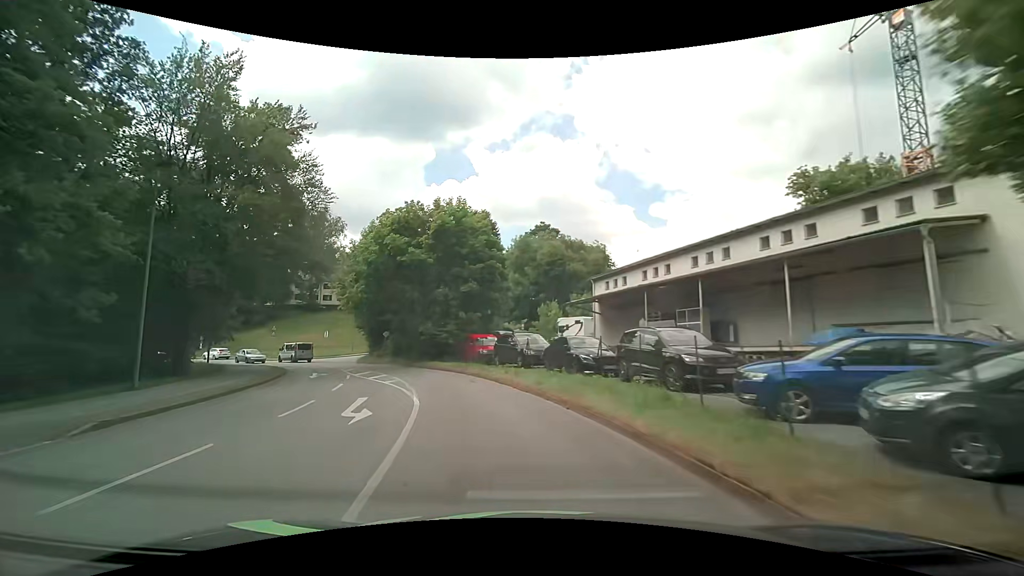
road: unclassified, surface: asphalt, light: Day
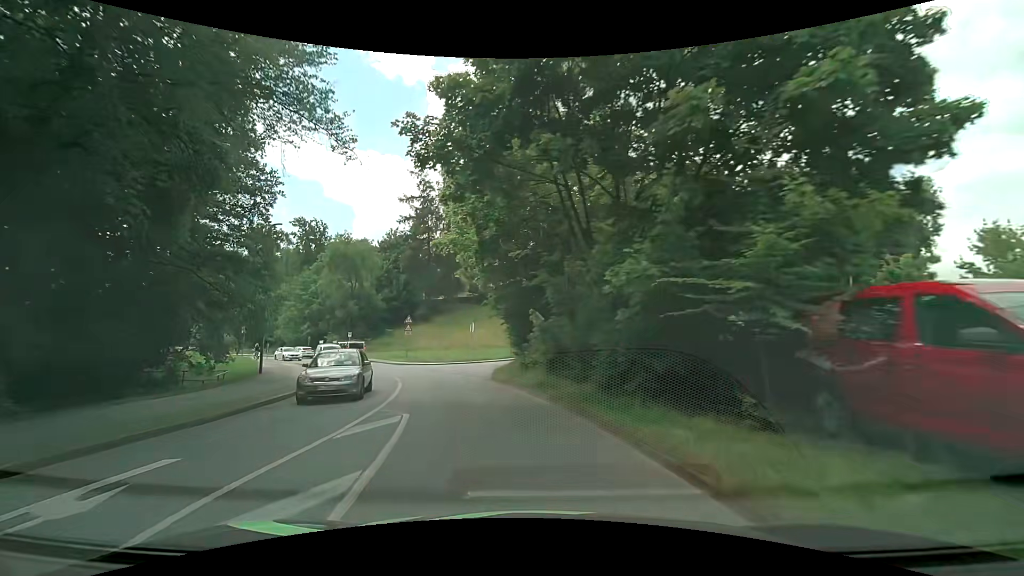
(-4.8, +24.1) m; -22°
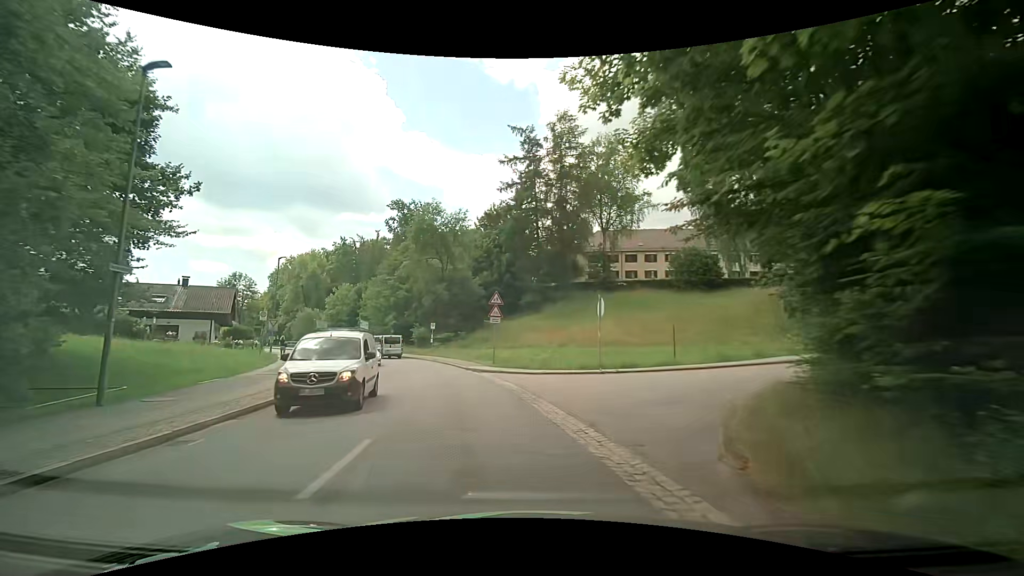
(-2.2, +17.9) m; -13°
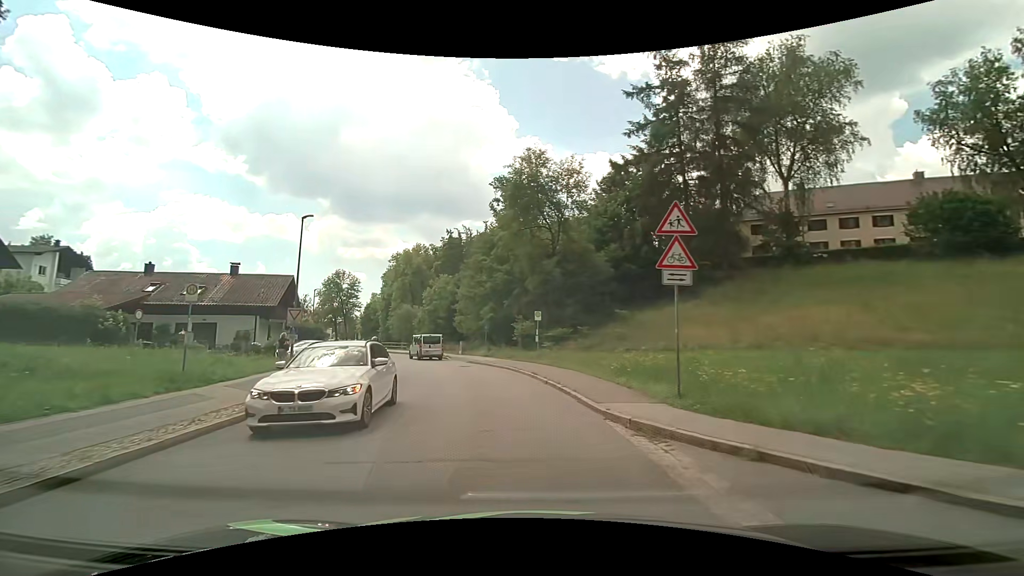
(-2.2, +17.5) m; -14°
